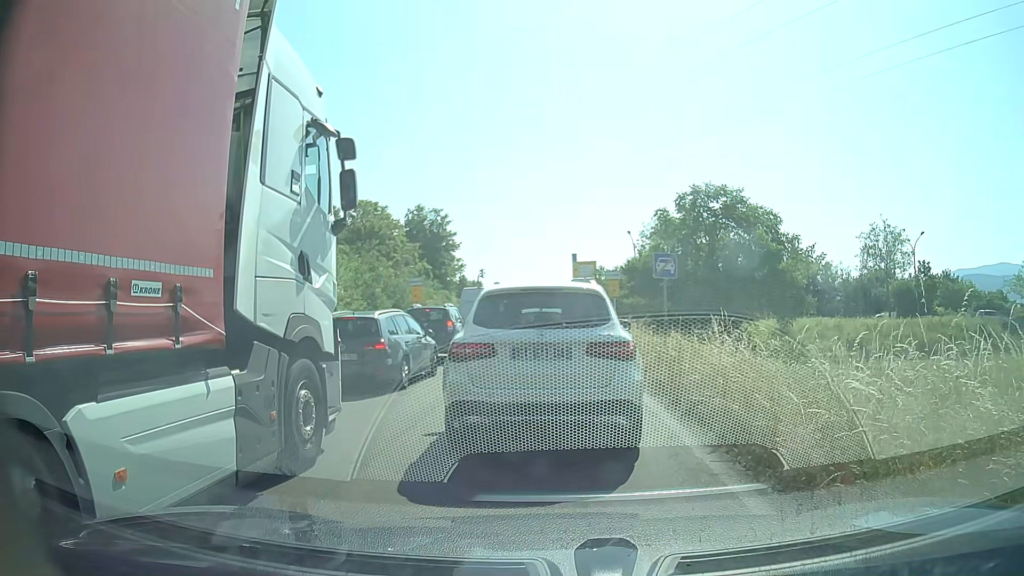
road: trunk_link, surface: asphalt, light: Day
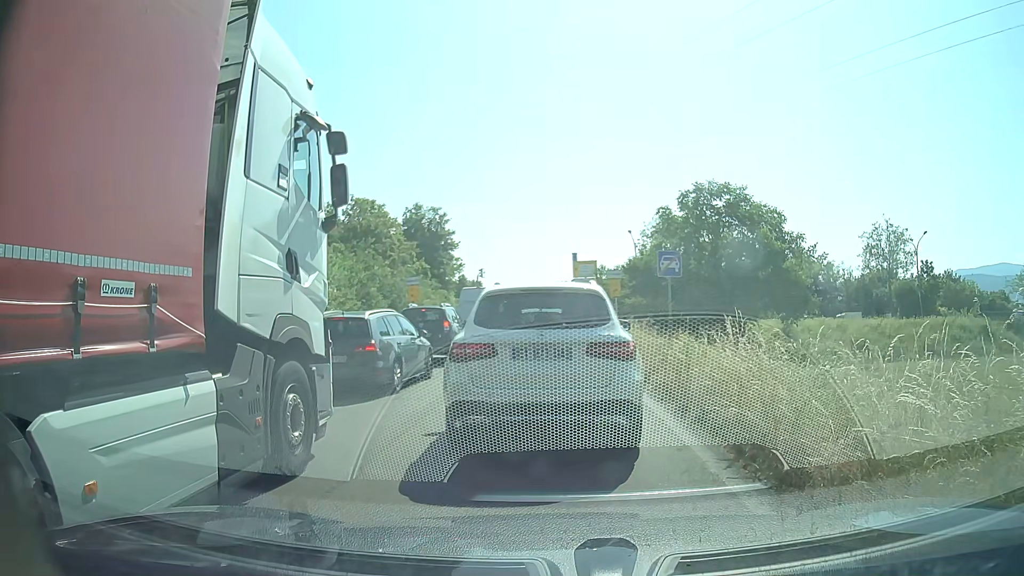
(0.0, +0.6) m; 0°
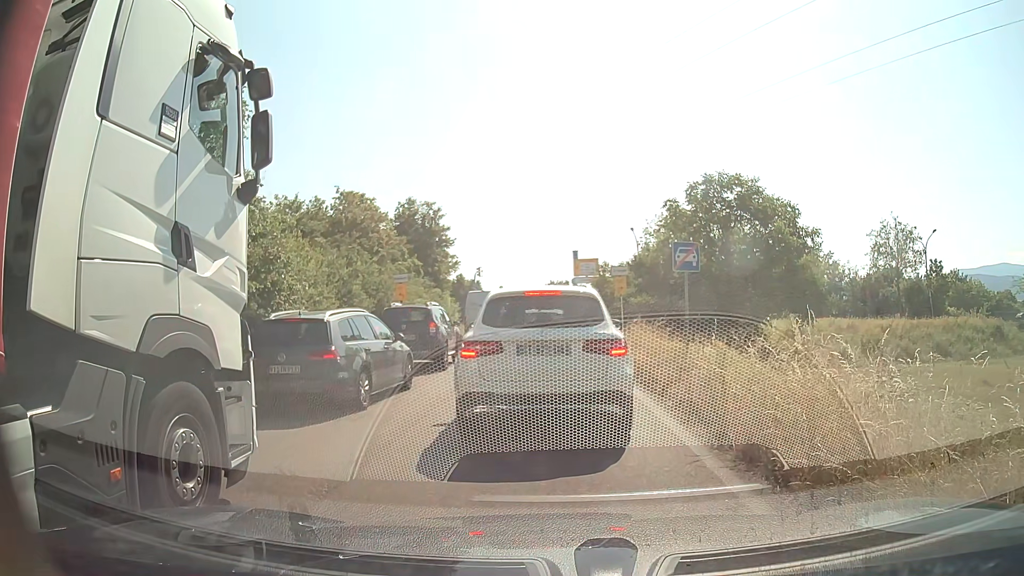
(0.0, +2.0) m; 0°
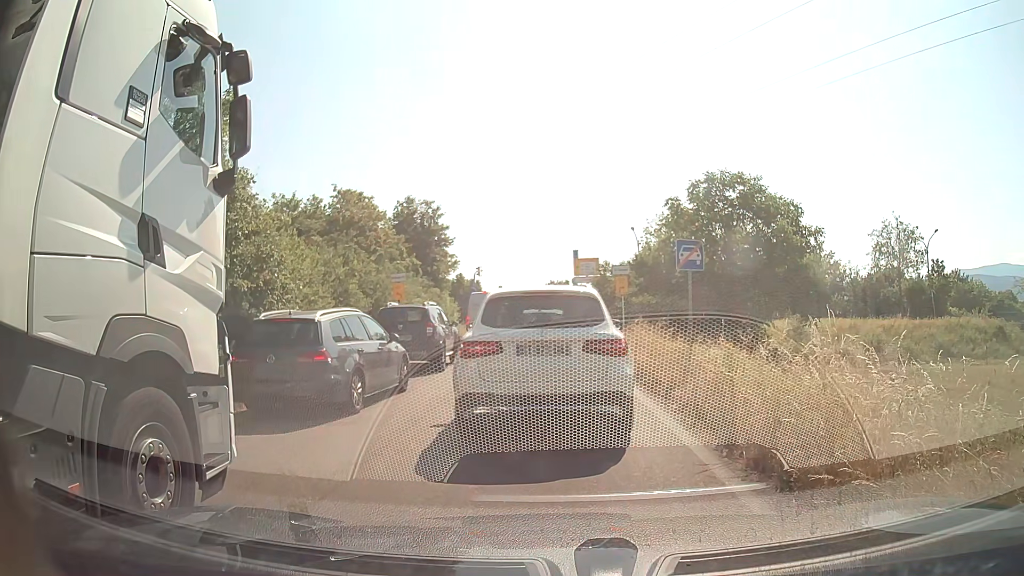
(0.0, +0.4) m; 0°
